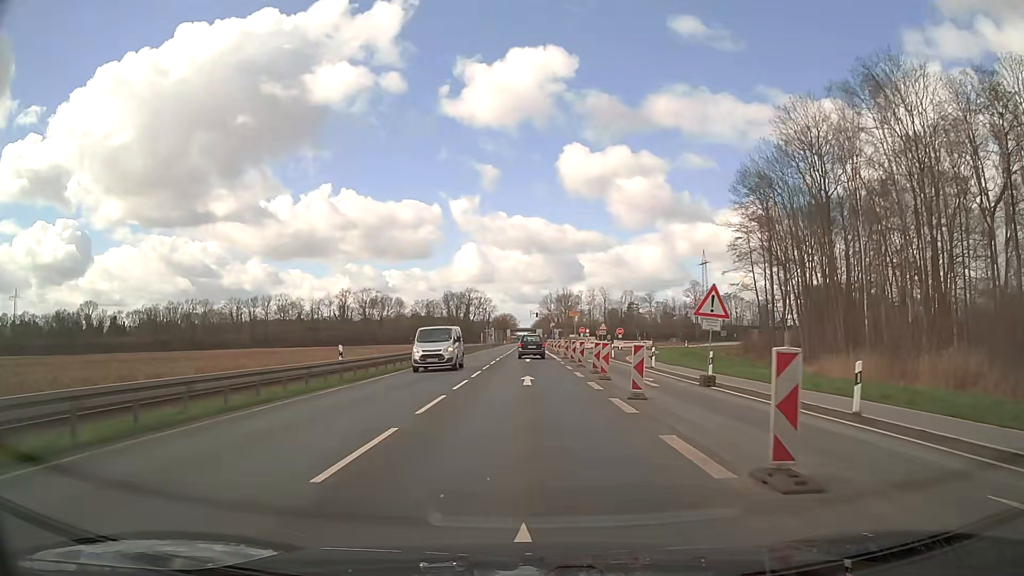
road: trunk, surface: asphalt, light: Day
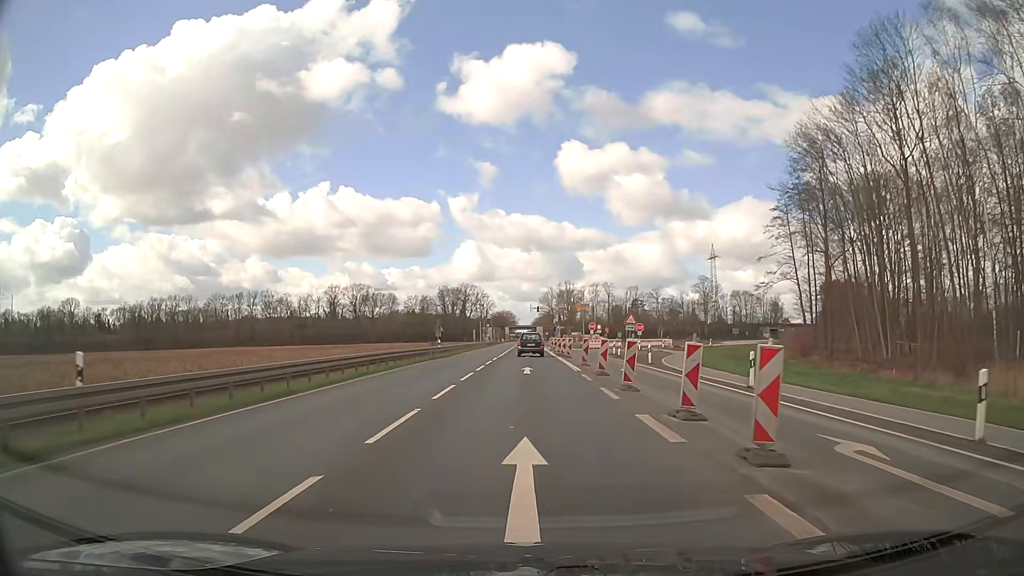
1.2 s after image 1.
(+0.1, +15.9) m; 0°
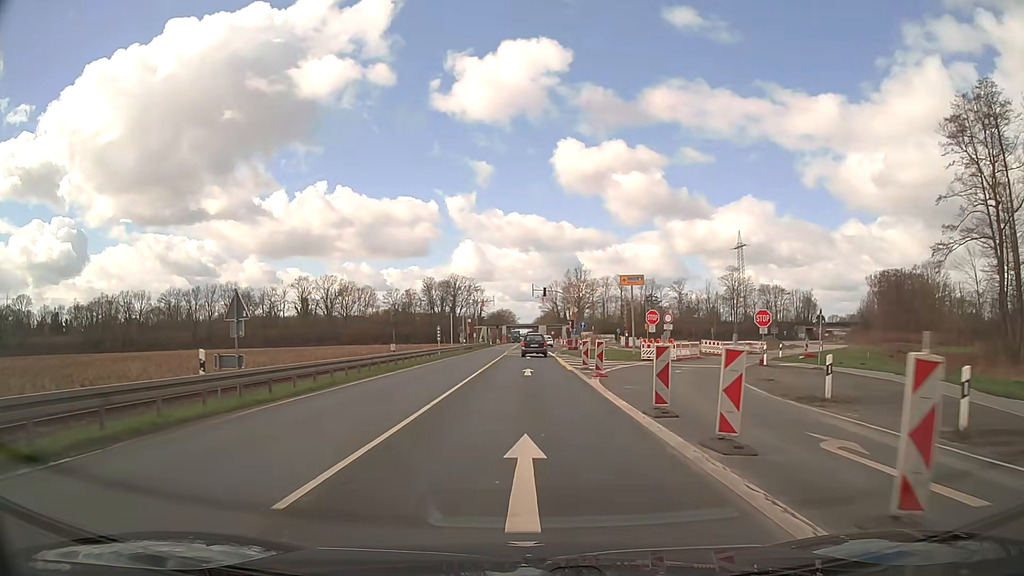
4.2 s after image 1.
(0.0, +39.7) m; 0°
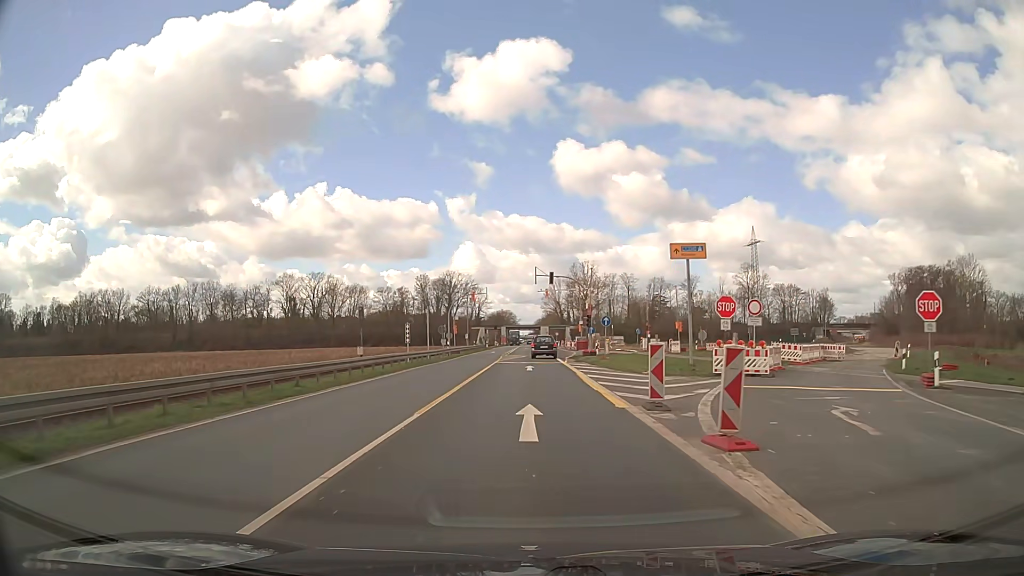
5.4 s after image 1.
(0.0, +15.9) m; 0°
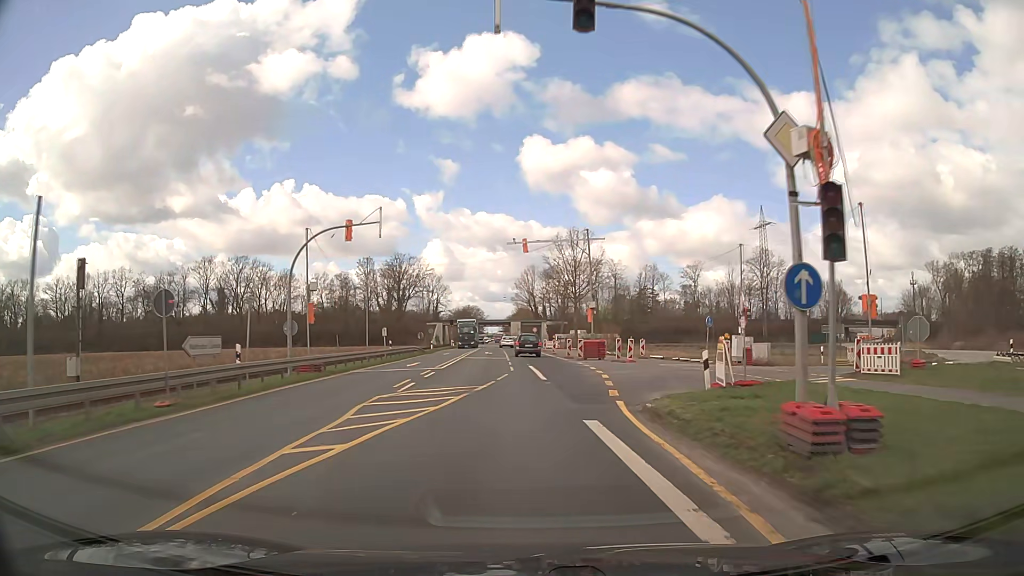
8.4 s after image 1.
(+0.5, +39.6) m; +2°
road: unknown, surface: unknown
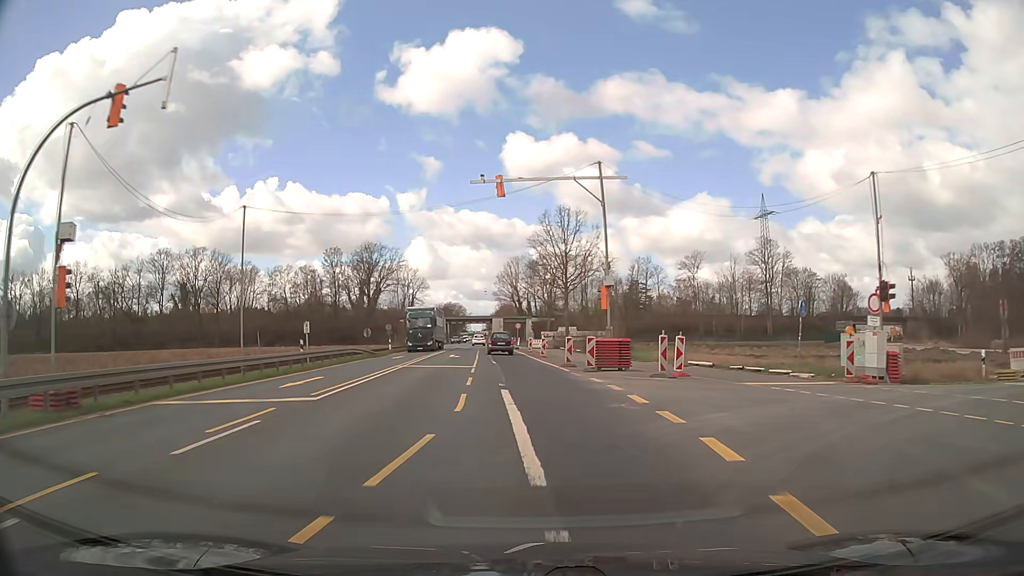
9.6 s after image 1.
(+0.3, +15.8) m; +2°
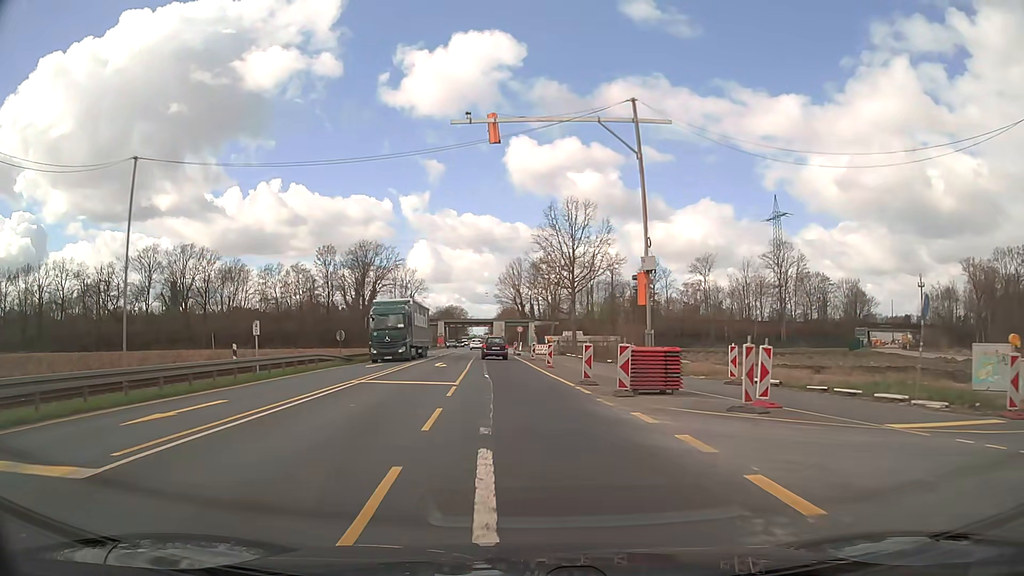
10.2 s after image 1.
(-0.1, +7.9) m; -1°
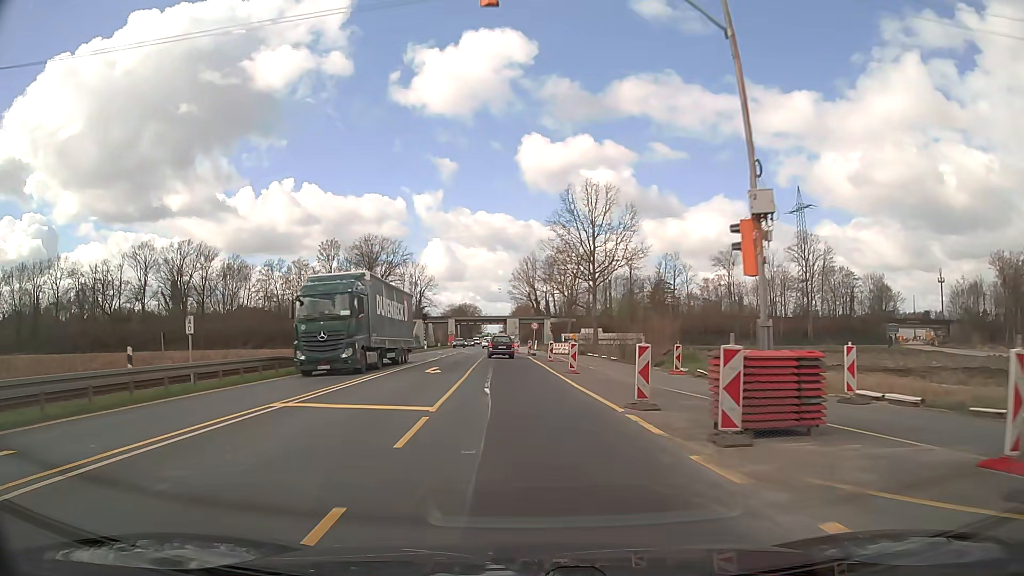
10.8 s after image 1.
(-0.1, +7.9) m; -1°
(0, +10) (-1, +20) (-1, +30) (-2, +40) (-2, +50) (-3, +60) (-4, +70) (-5, +80) (-5, +90) (-6, +100) m
